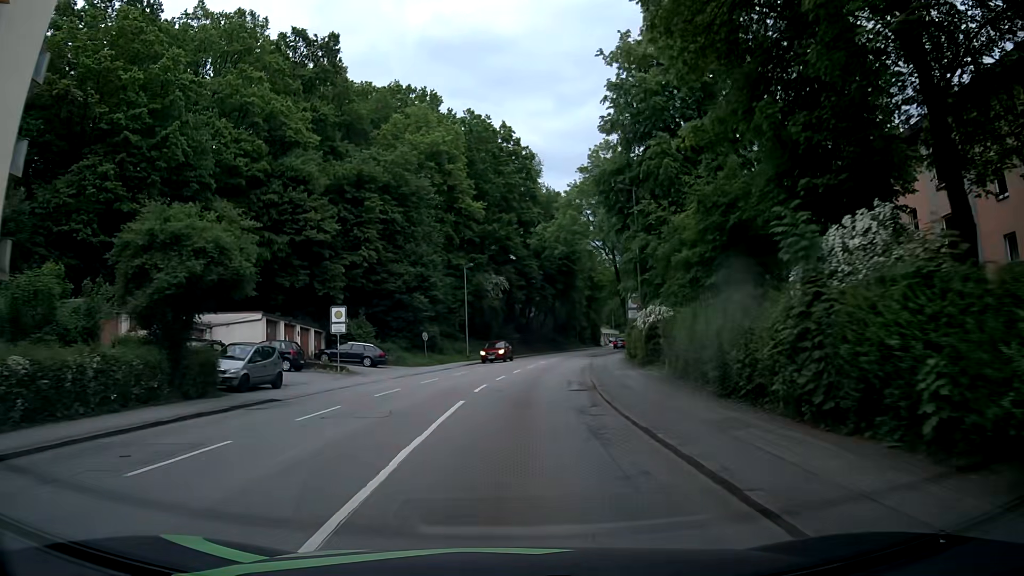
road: tertiary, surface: asphalt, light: Day
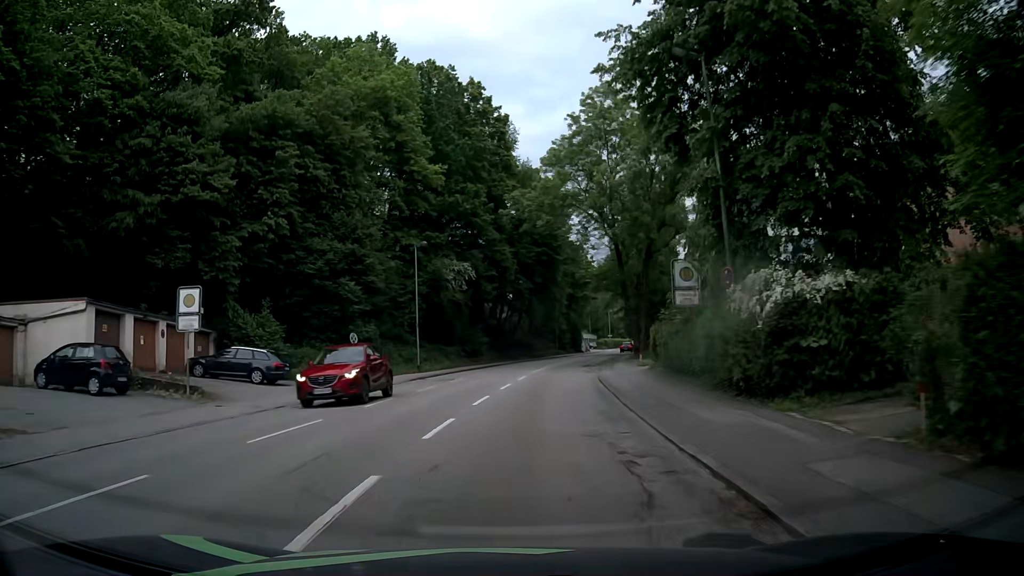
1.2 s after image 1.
(+0.2, +14.9) m; +3°
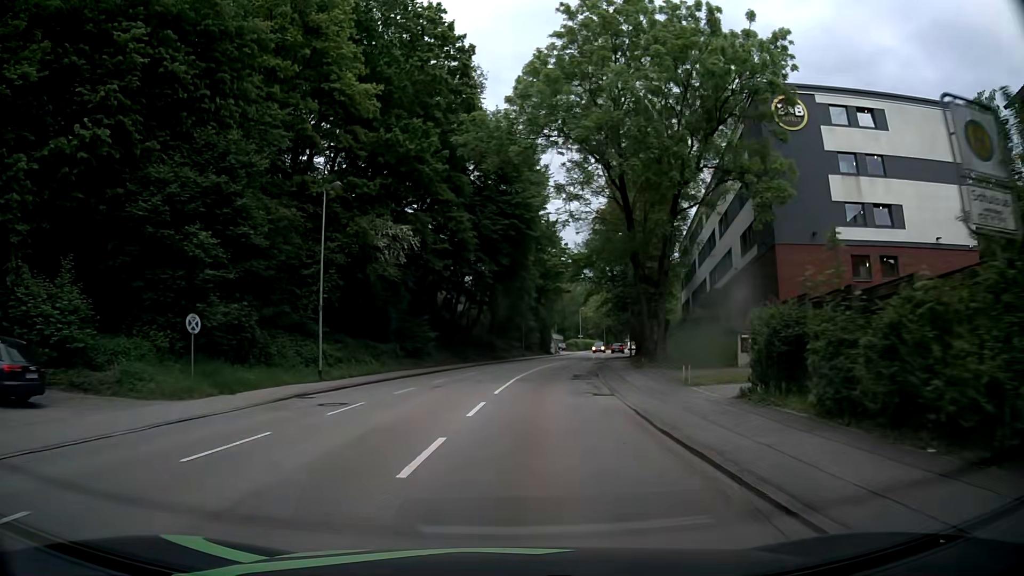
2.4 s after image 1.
(+0.2, +15.0) m; +3°
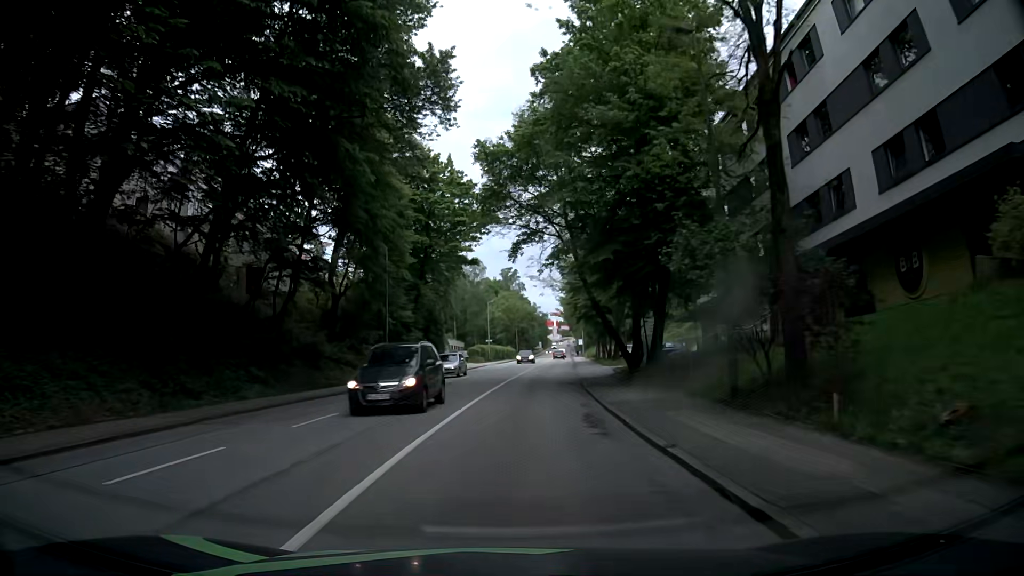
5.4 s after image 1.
(+2.8, +37.7) m; +8°
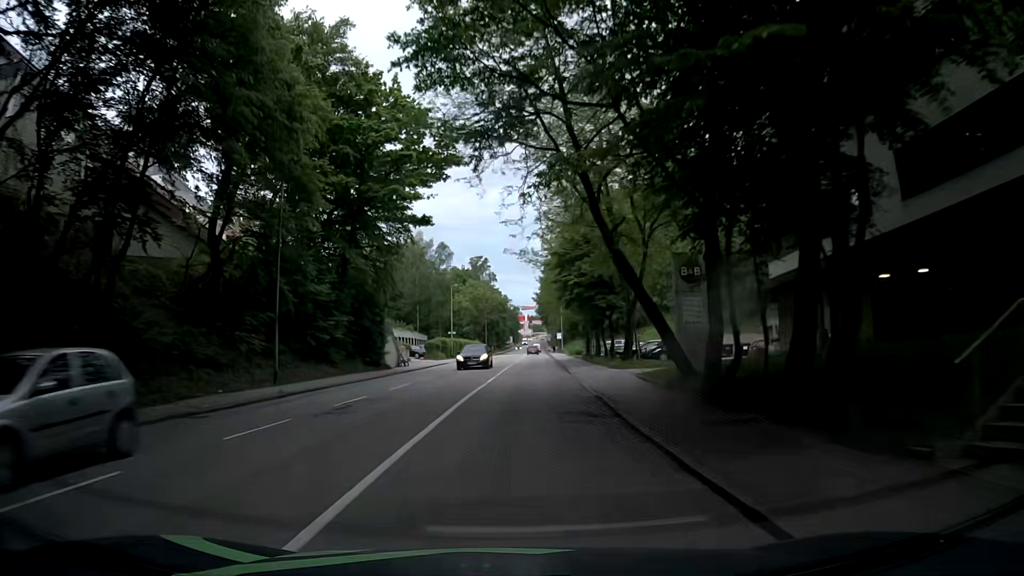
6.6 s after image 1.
(+0.5, +15.2) m; +3°
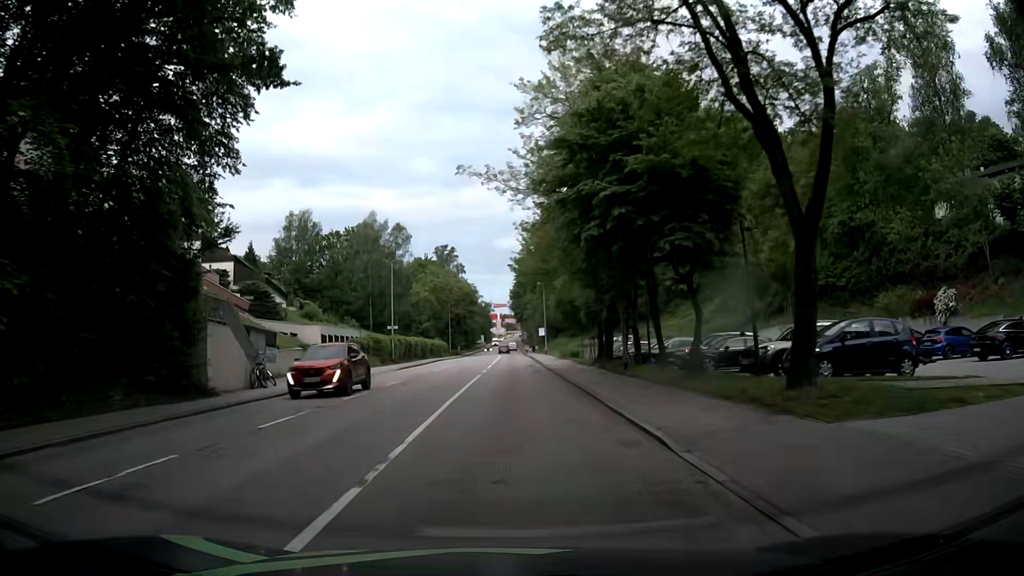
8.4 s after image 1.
(+0.6, +22.8) m; +3°
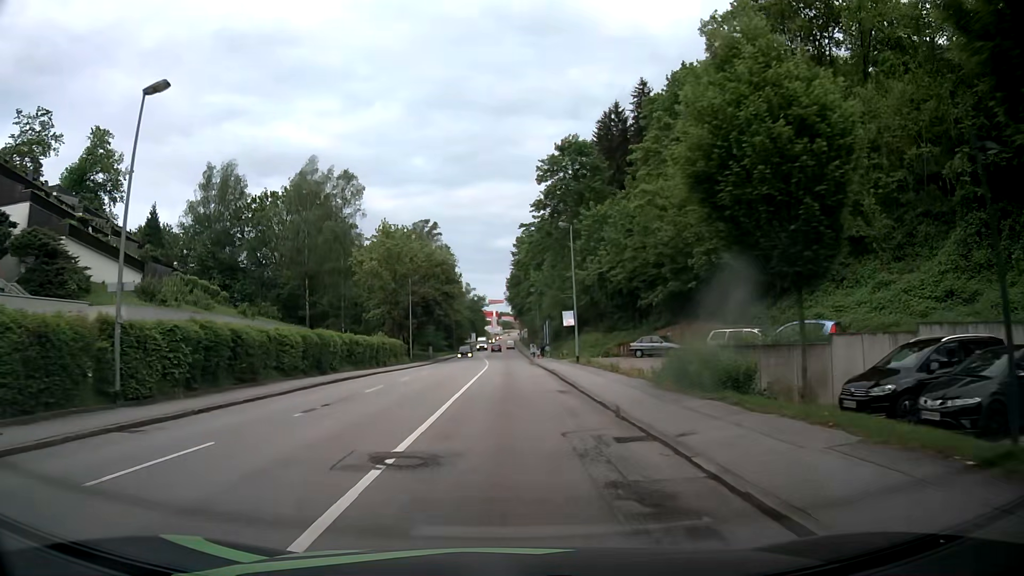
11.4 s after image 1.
(+0.1, +38.0) m; 0°
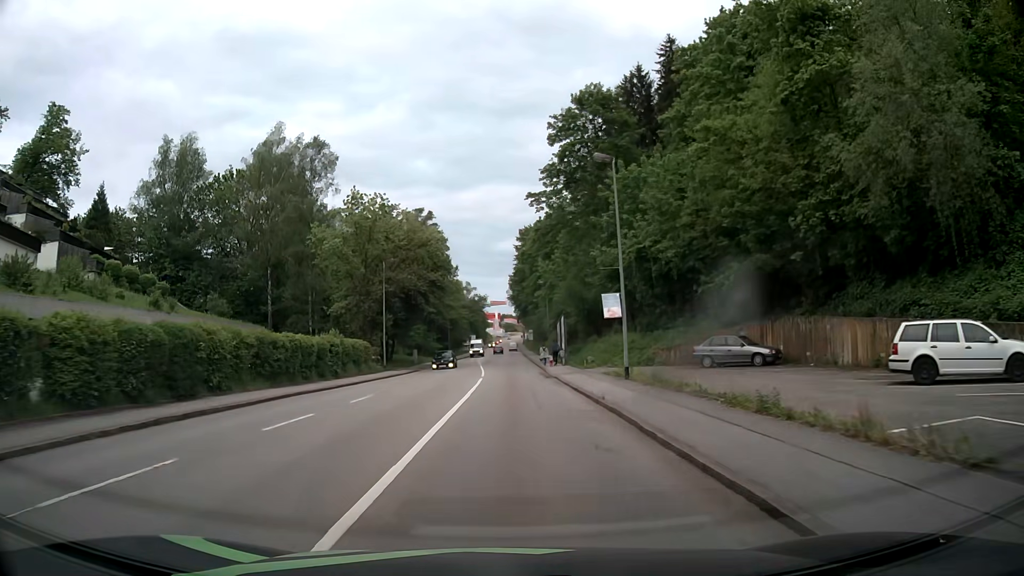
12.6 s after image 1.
(0.0, +15.3) m; 0°
(0, +10) (0, +20) (0, +30) (0, +40) (0, +50) (0, +60) (+1, +70) (+1, +80) (+1, +90) (+1, +100) m
